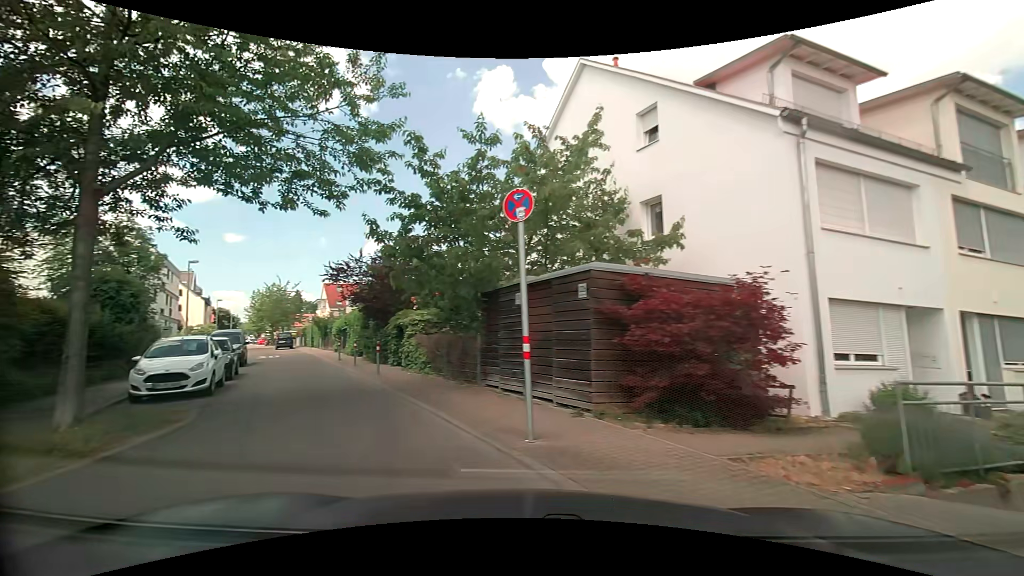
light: Day
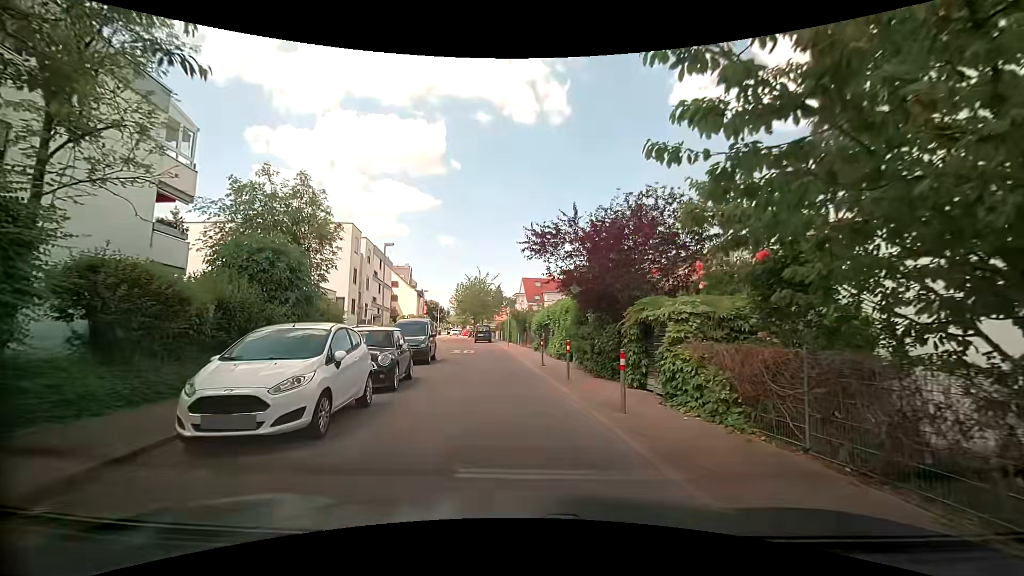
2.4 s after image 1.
(-2.6, +7.3) m; -26°
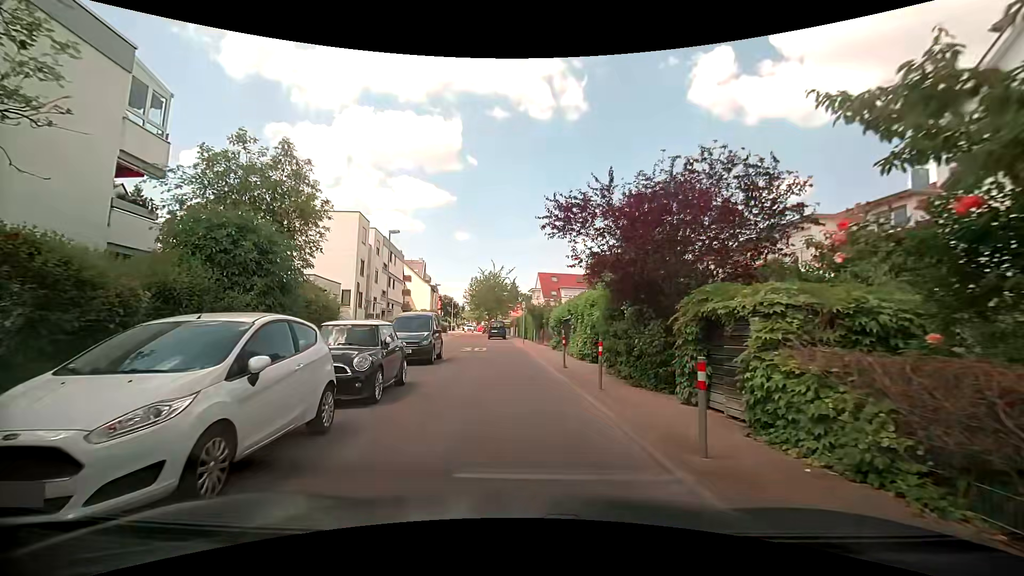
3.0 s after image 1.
(0.0, +2.7) m; -1°
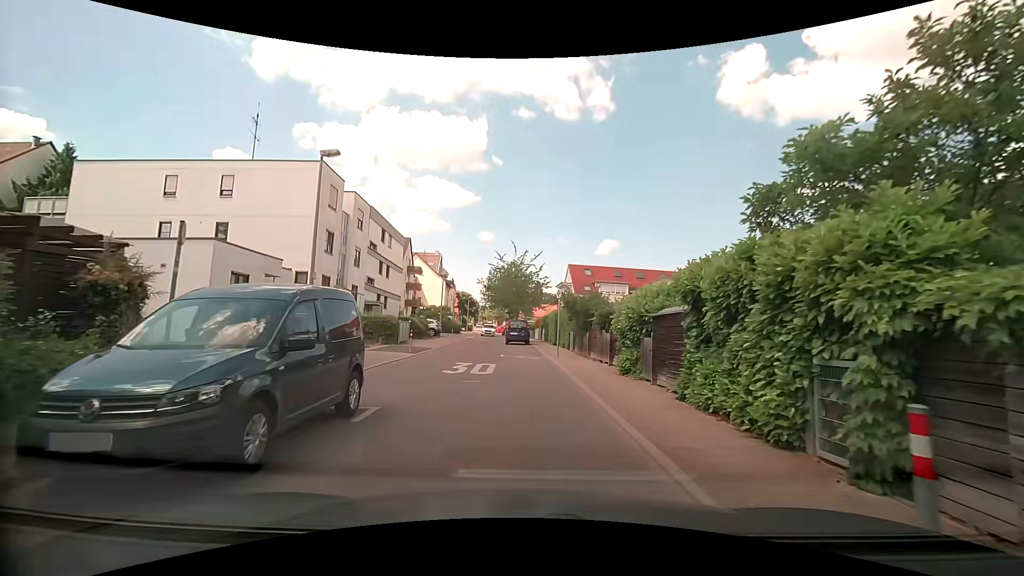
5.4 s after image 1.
(-0.5, +12.8) m; -3°
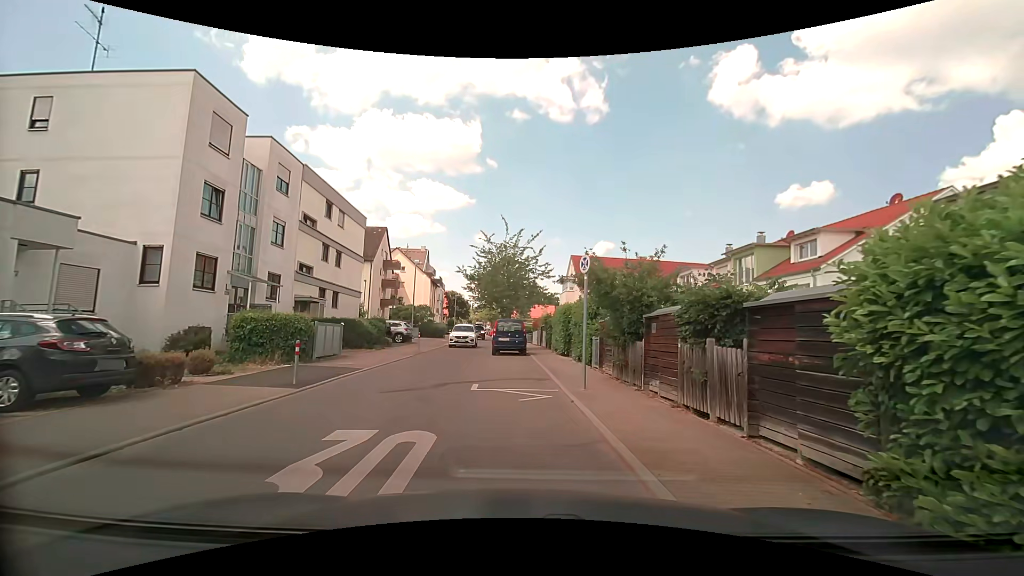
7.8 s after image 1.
(+0.1, +10.7) m; +1°
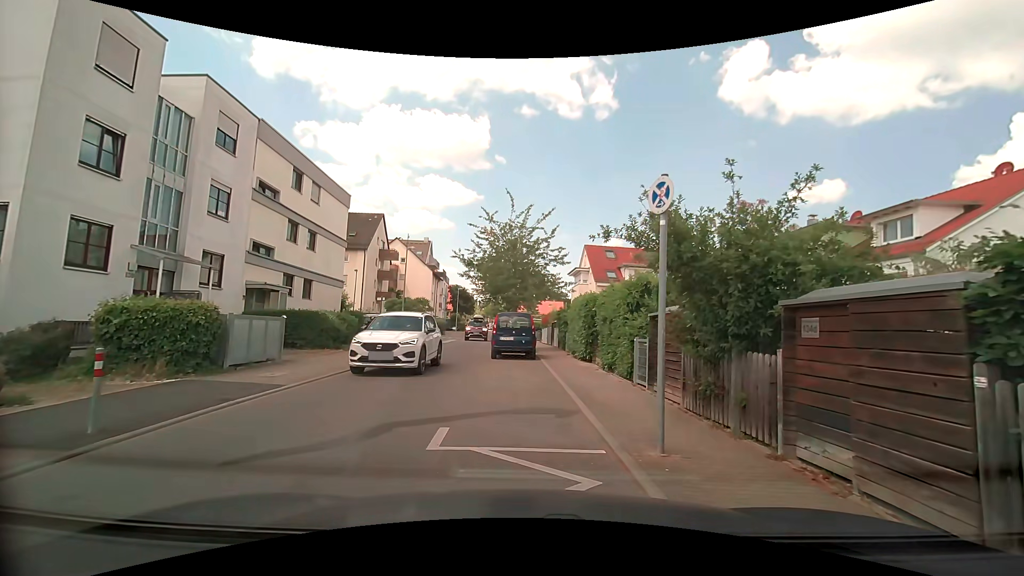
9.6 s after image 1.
(0.0, +5.5) m; -2°
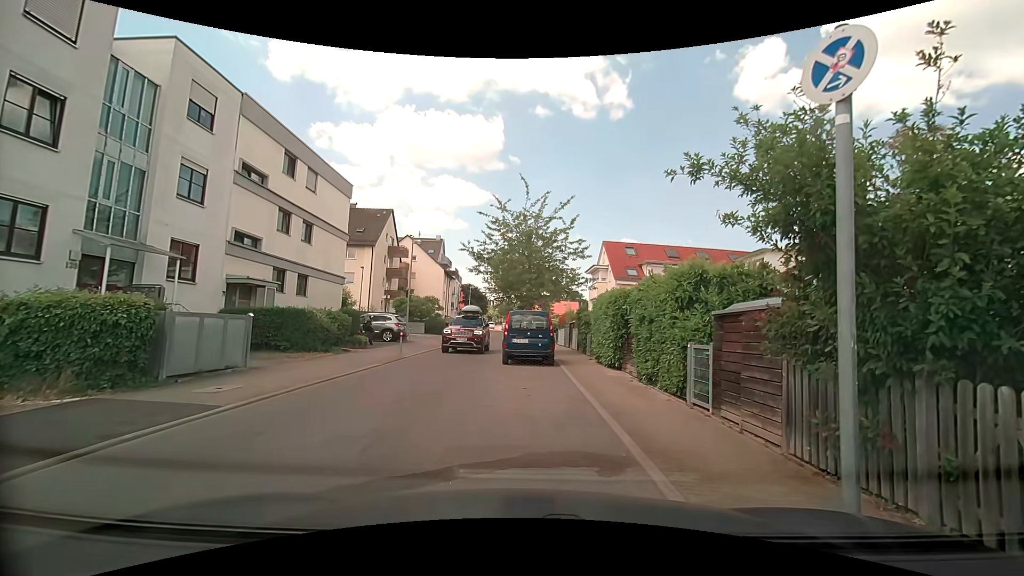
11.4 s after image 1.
(0.0, +2.6) m; 0°
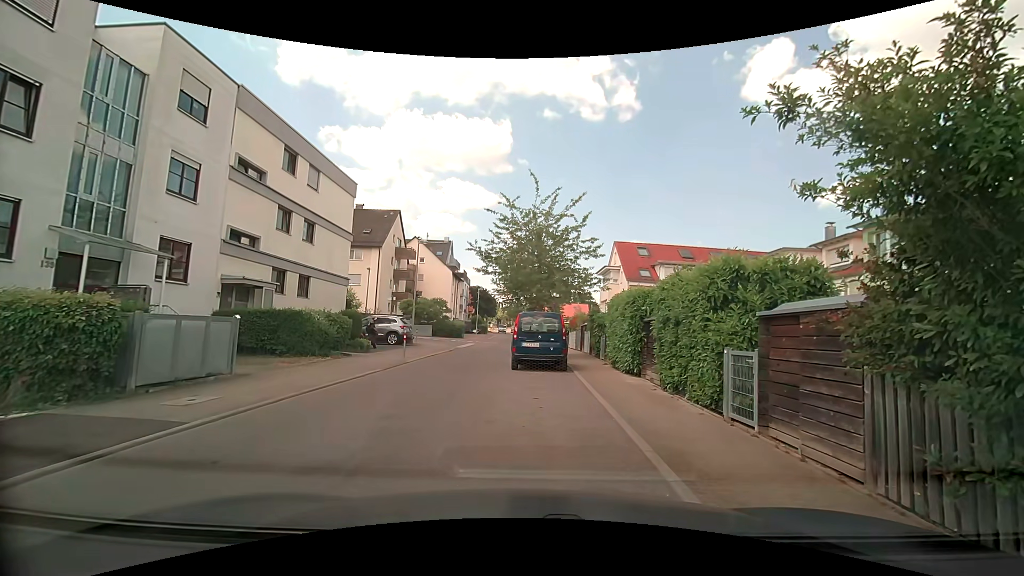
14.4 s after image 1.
(0.0, +1.1) m; 0°
